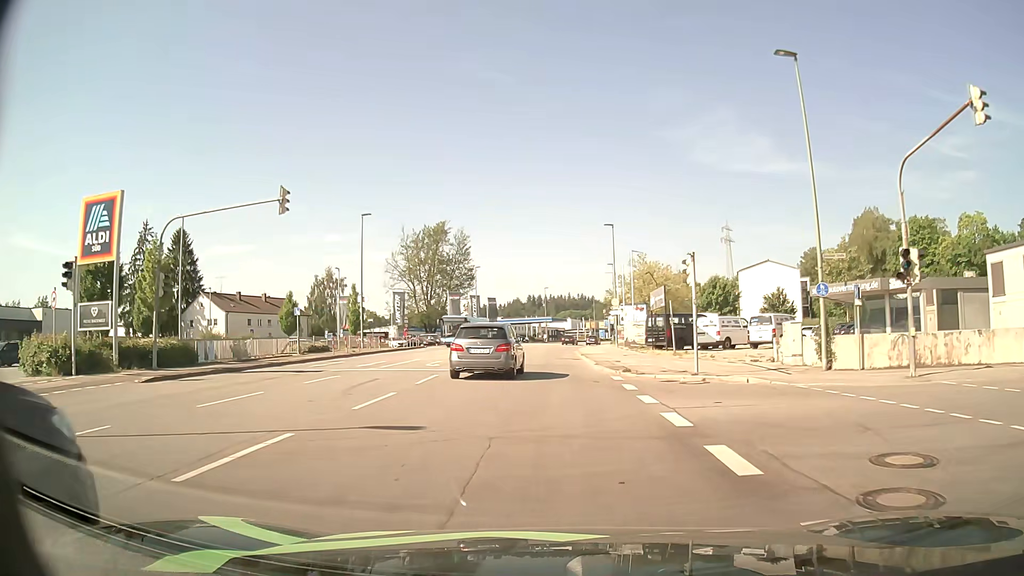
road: tertiary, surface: asphalt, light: Day
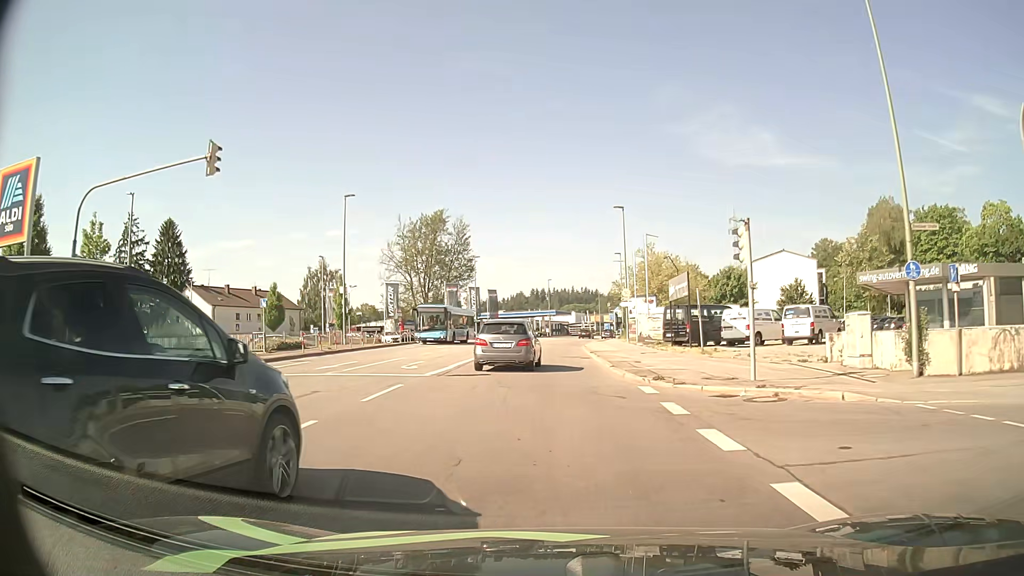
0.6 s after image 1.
(0.0, +5.3) m; 0°
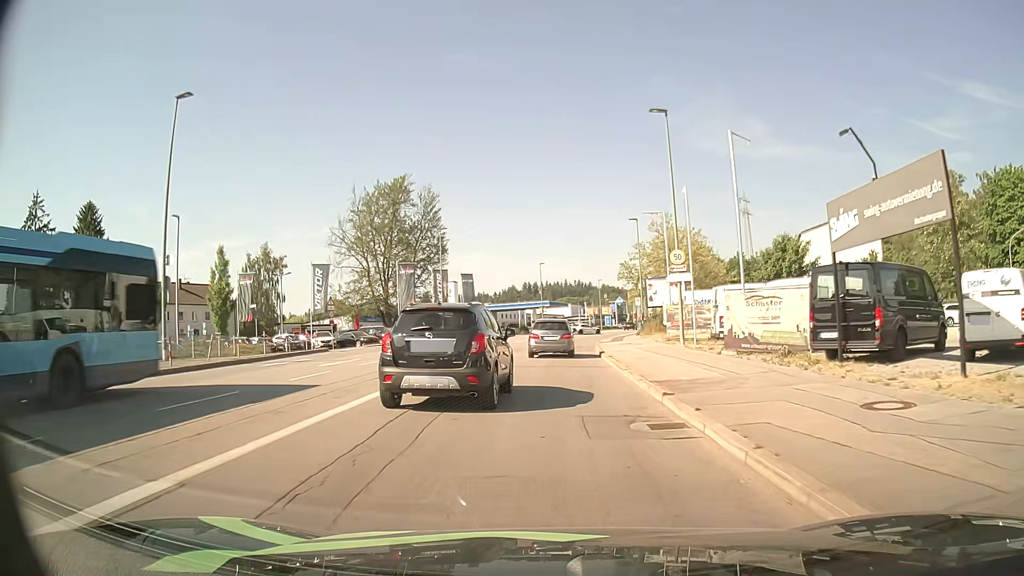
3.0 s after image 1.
(+0.1, +22.1) m; +1°
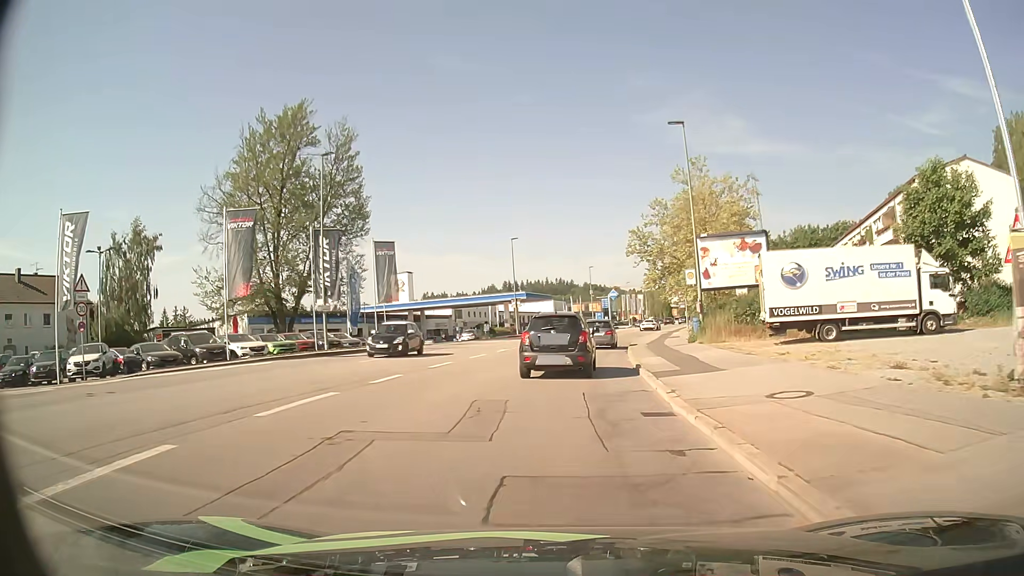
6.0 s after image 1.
(+0.3, +29.4) m; +1°
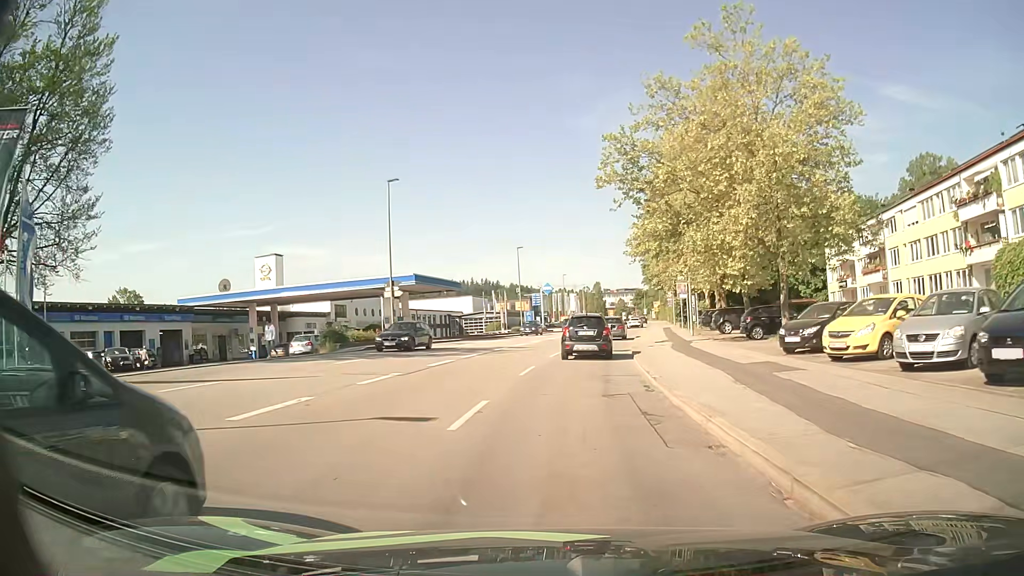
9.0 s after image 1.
(+1.5, +30.1) m; +6°
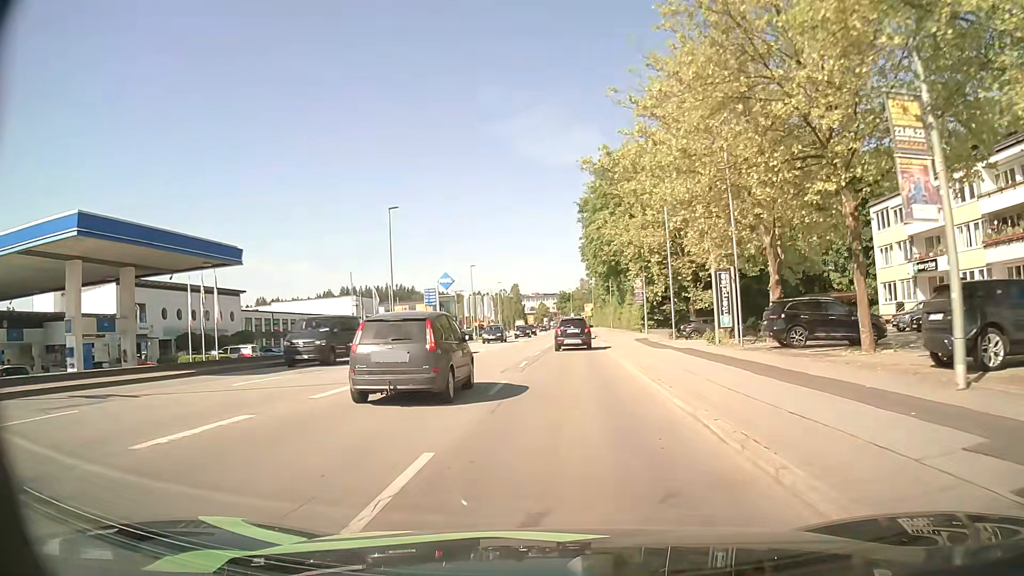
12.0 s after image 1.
(+1.8, +31.4) m; +6°
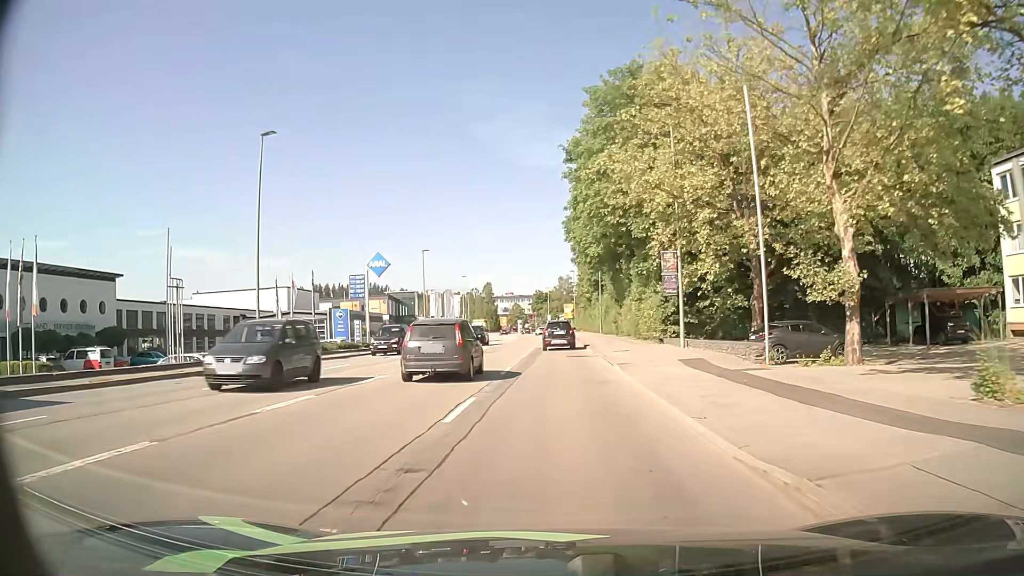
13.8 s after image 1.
(+0.6, +20.2) m; +3°
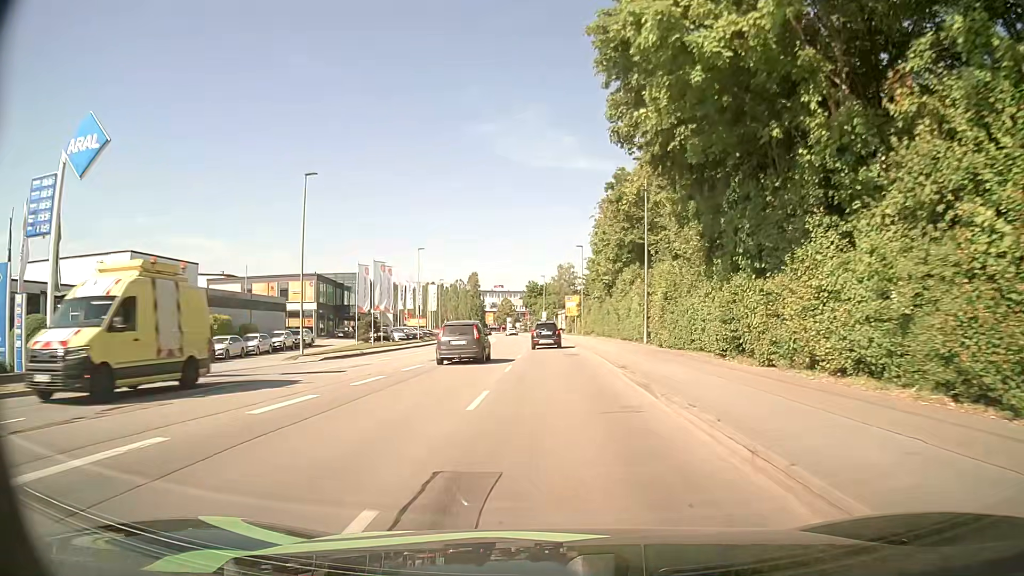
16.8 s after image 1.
(+0.3, +36.5) m; +1°
(0, +10) (0, +20) (0, +30) (0, +40) (0, +50) (-1, +60) (-1, +70) (-2, +80) (-3, +90) (-4, +100) m
